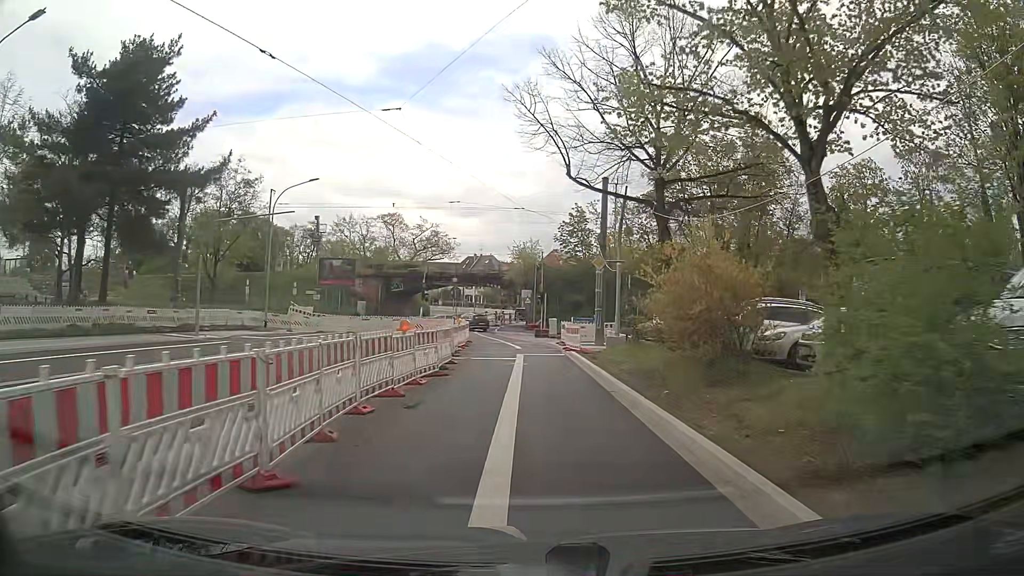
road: secondary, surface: asphalt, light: Day
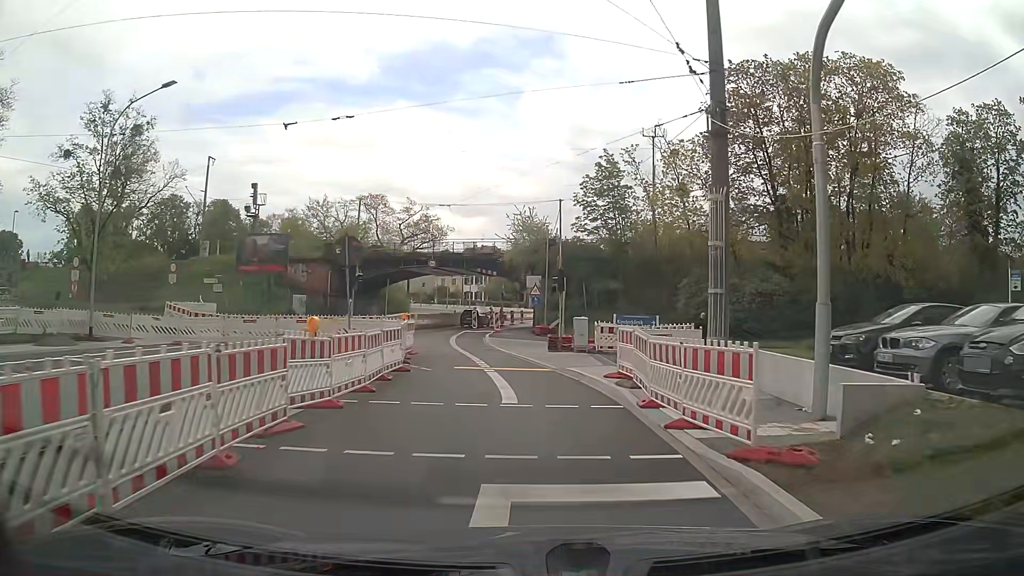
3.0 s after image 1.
(-0.1, +21.0) m; -1°
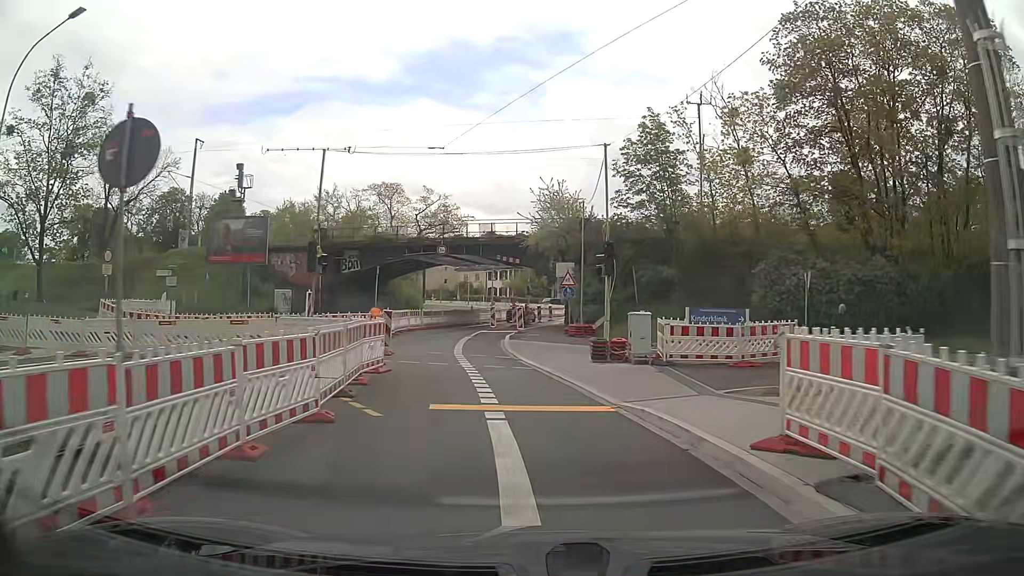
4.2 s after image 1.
(-0.1, +8.5) m; -2°
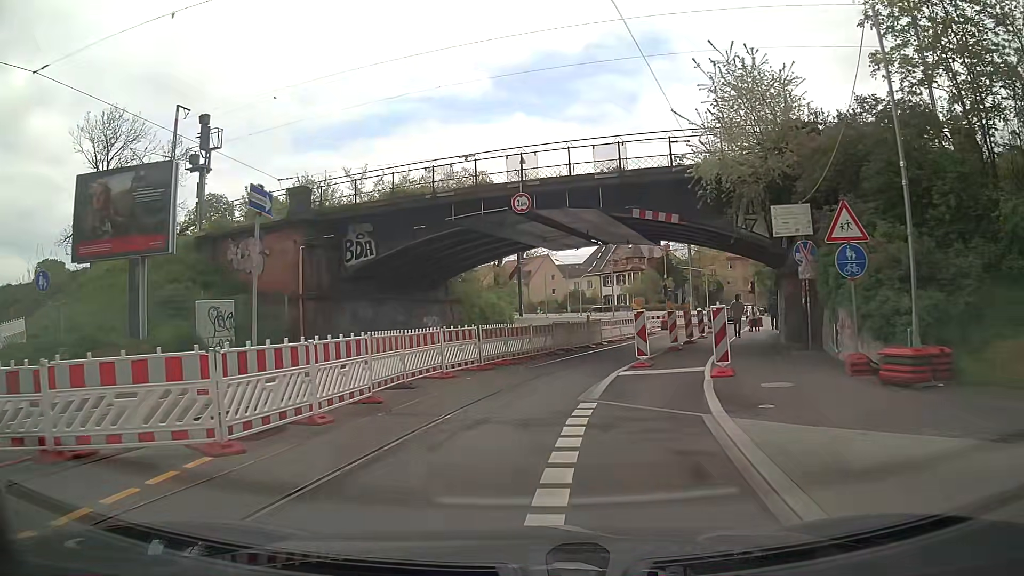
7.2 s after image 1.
(-1.7, +20.8) m; -9°
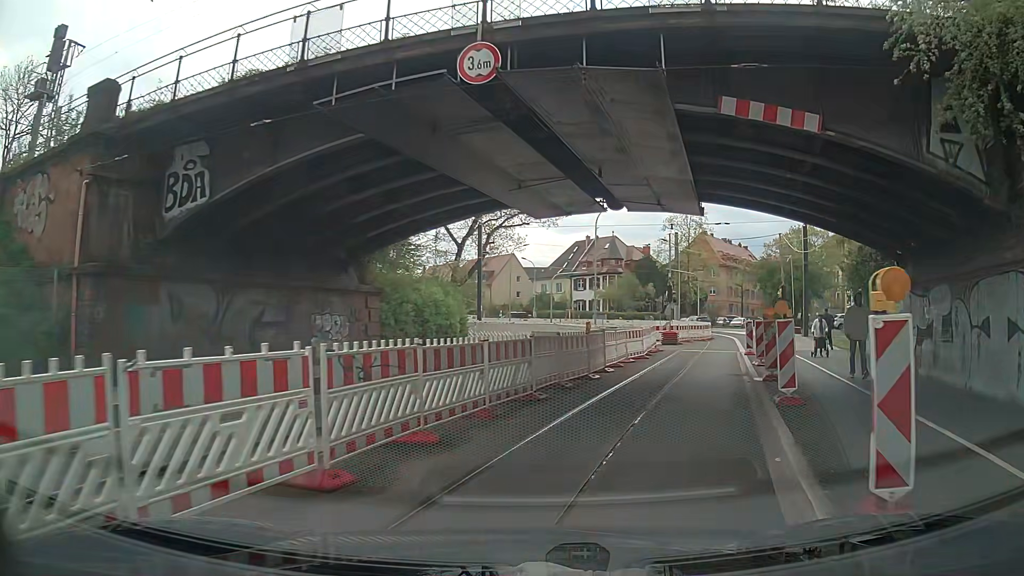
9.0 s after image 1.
(-0.1, +11.6) m; +3°
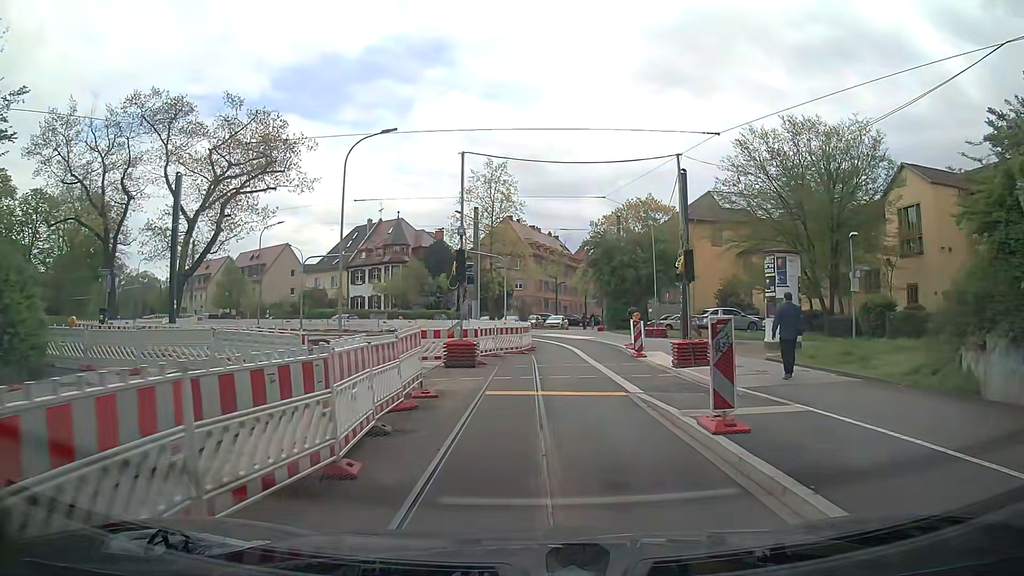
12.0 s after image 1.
(+3.4, +17.8) m; +18°
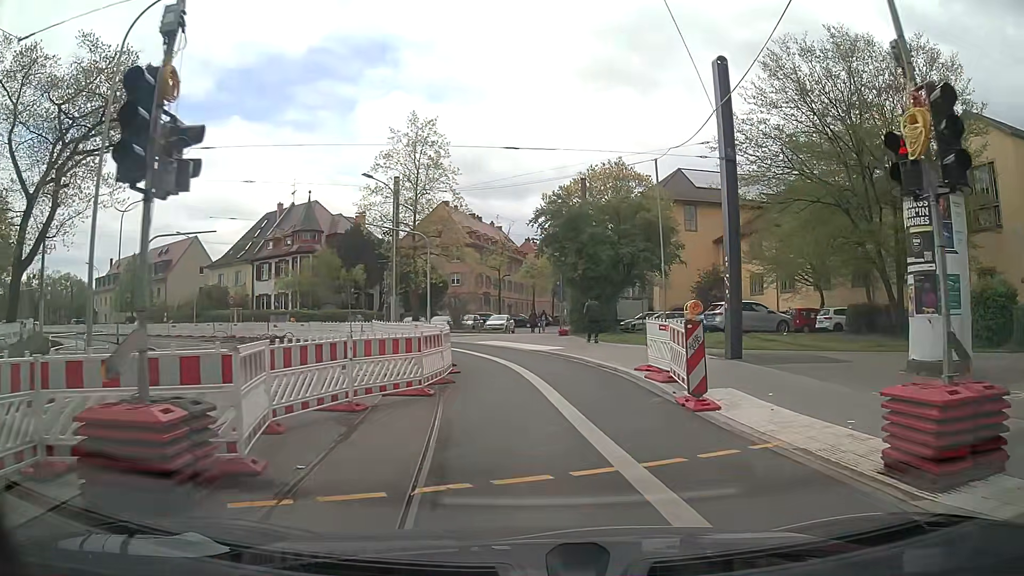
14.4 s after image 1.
(+0.1, +14.2) m; +3°
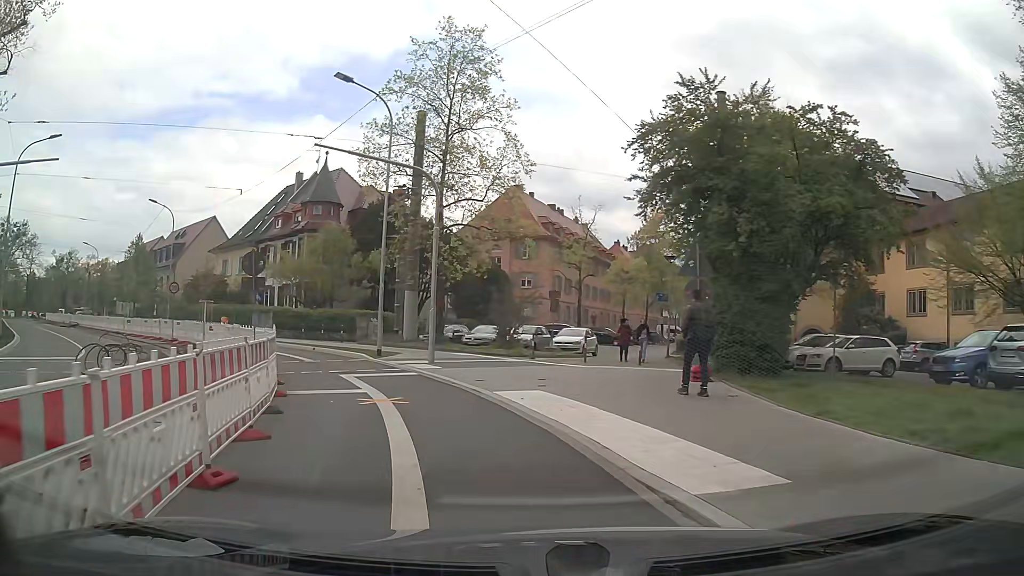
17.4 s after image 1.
(0.0, +17.8) m; -7°
(-1, +10) (-5, +19) (-11, +27) (-18, +34) (-25, +41) (-33, +48) (-40, +54) (-48, +61) (-55, +68) (-63, +74) m
